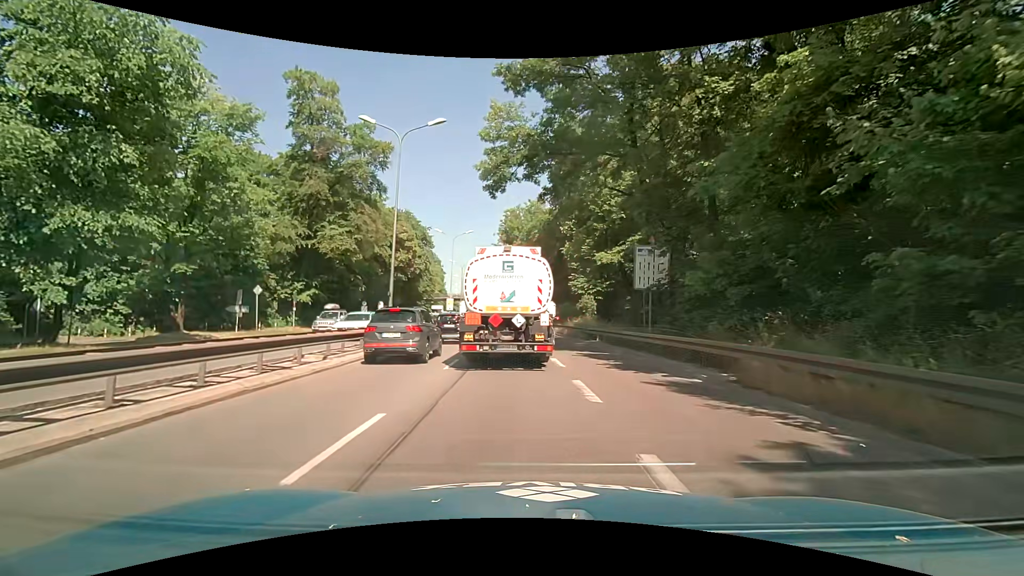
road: trunk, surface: asphalt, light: Day
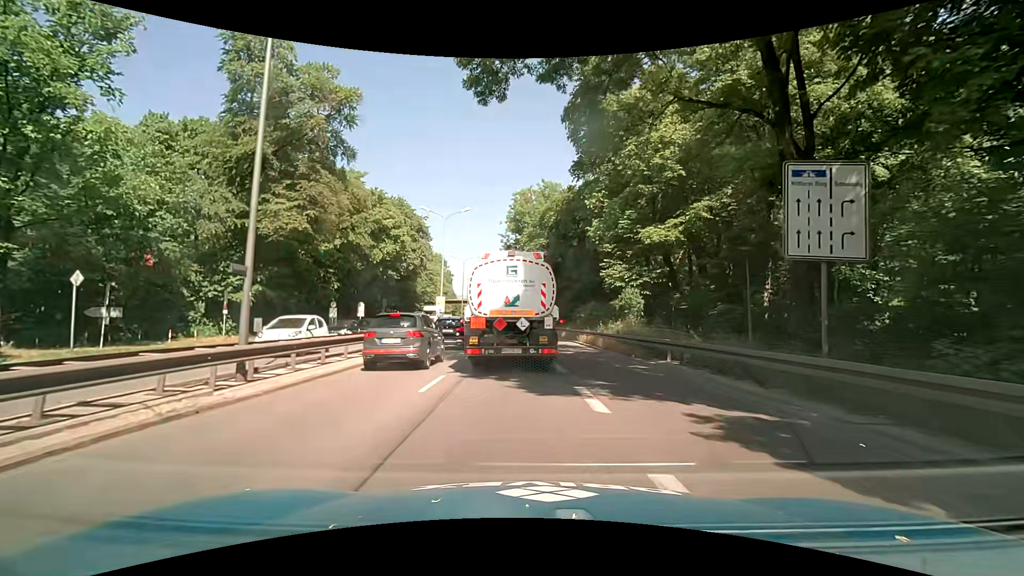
(-0.1, +12.7) m; -1°
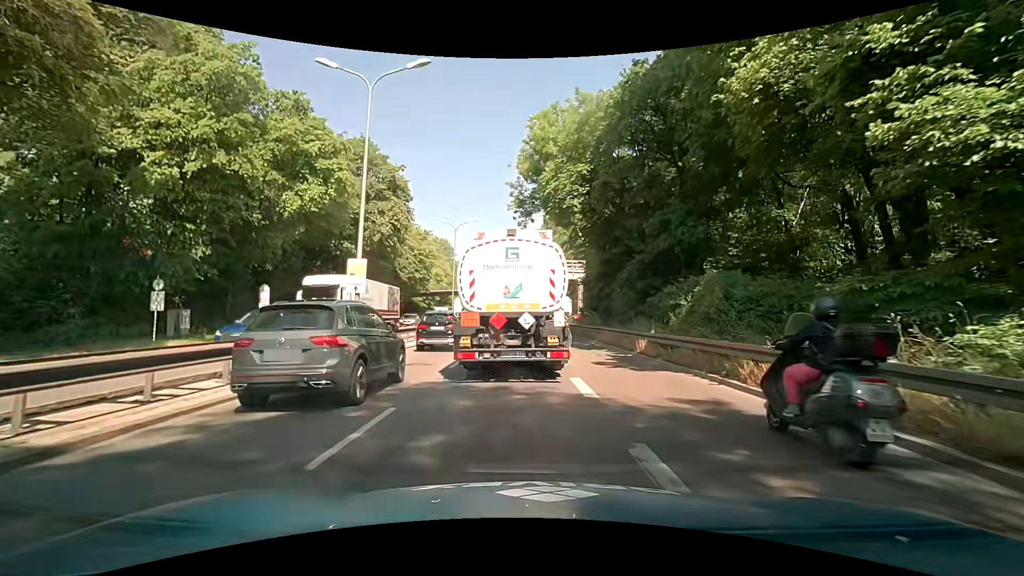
(-0.6, +23.1) m; -2°
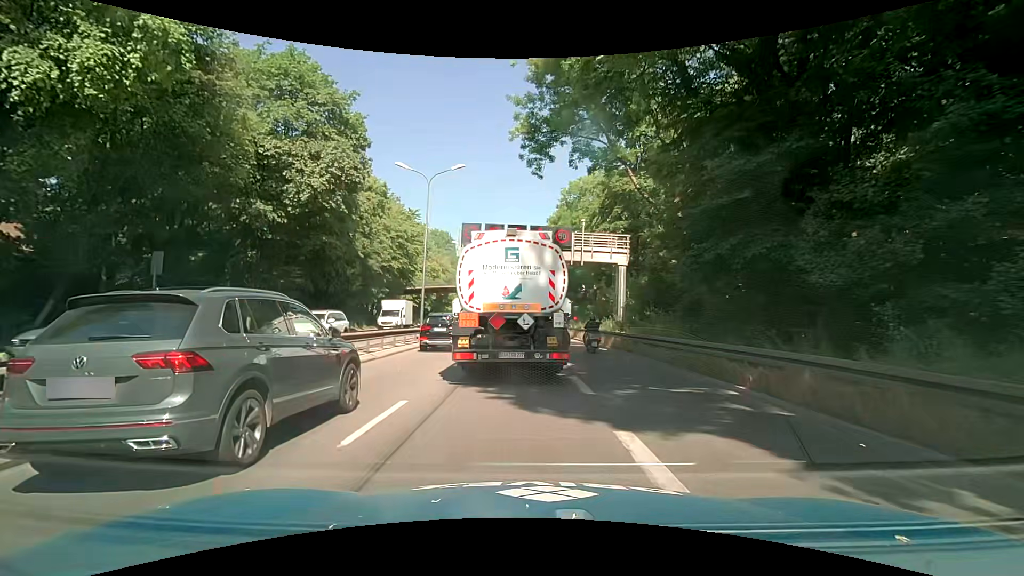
(-0.2, +17.4) m; -1°
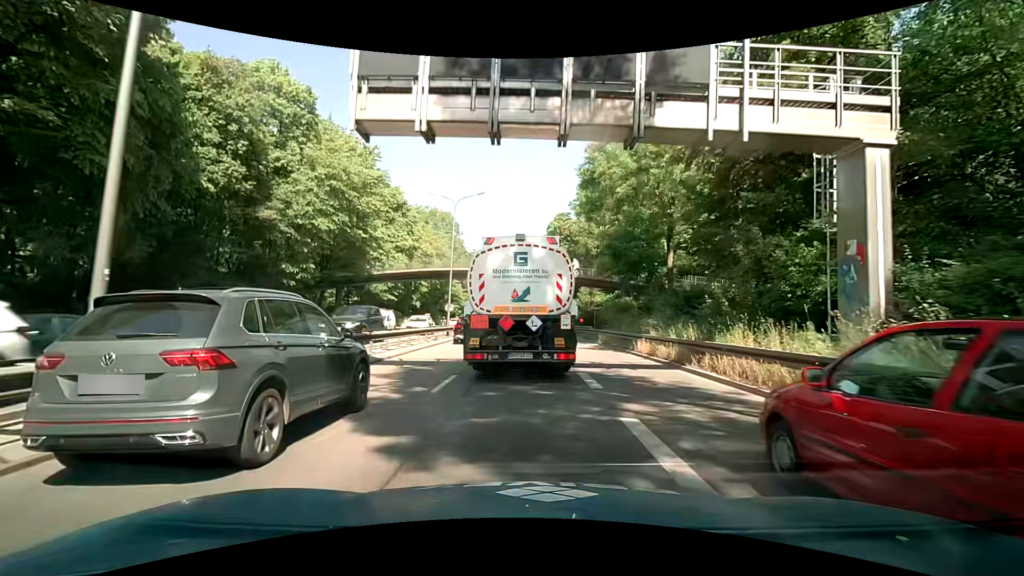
(-0.6, +23.2) m; -2°
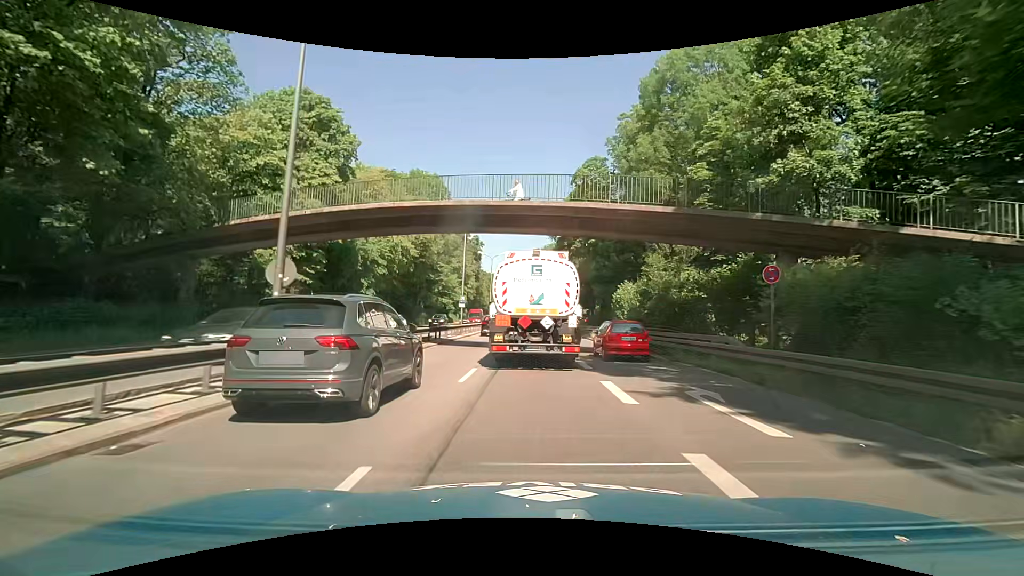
(-0.6, +26.0) m; -3°
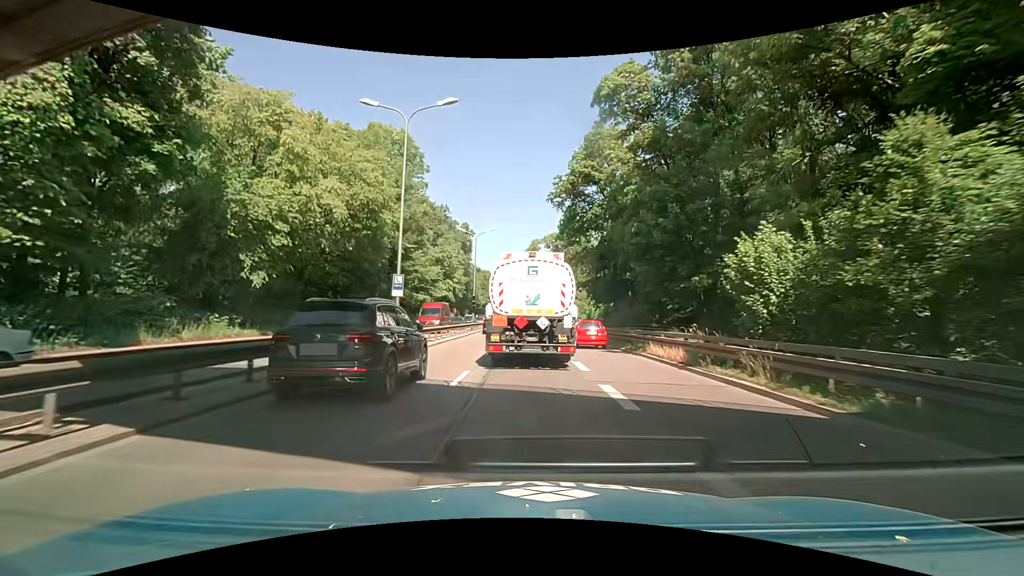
(+0.2, +18.9) m; +1°
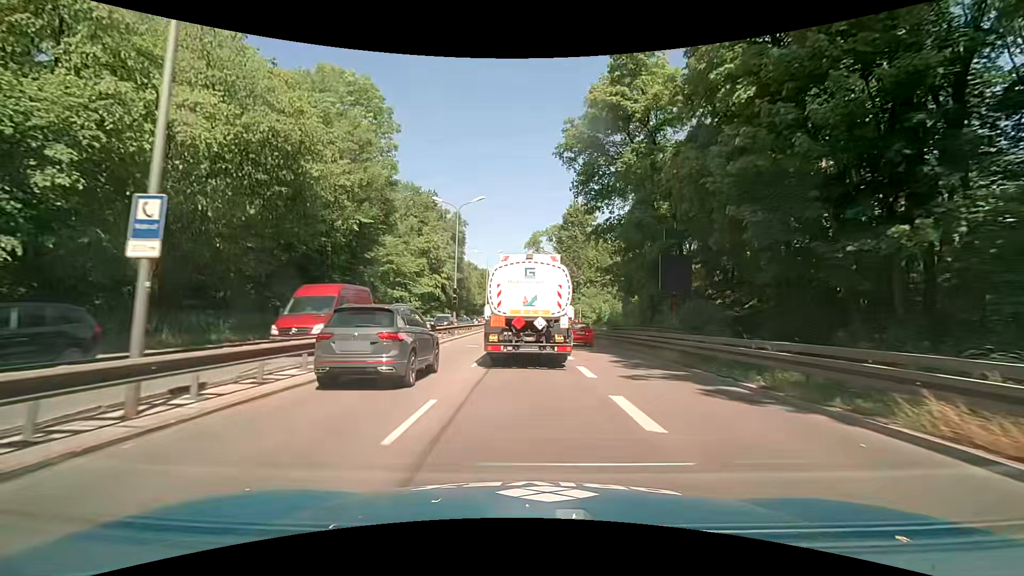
(-0.3, +13.7) m; -1°
(0, +10) (0, +20) (0, +30) (0, +40) (0, +50) (0, +60) (0, +70) (0, +80) (0, +90) (0, +100) m
